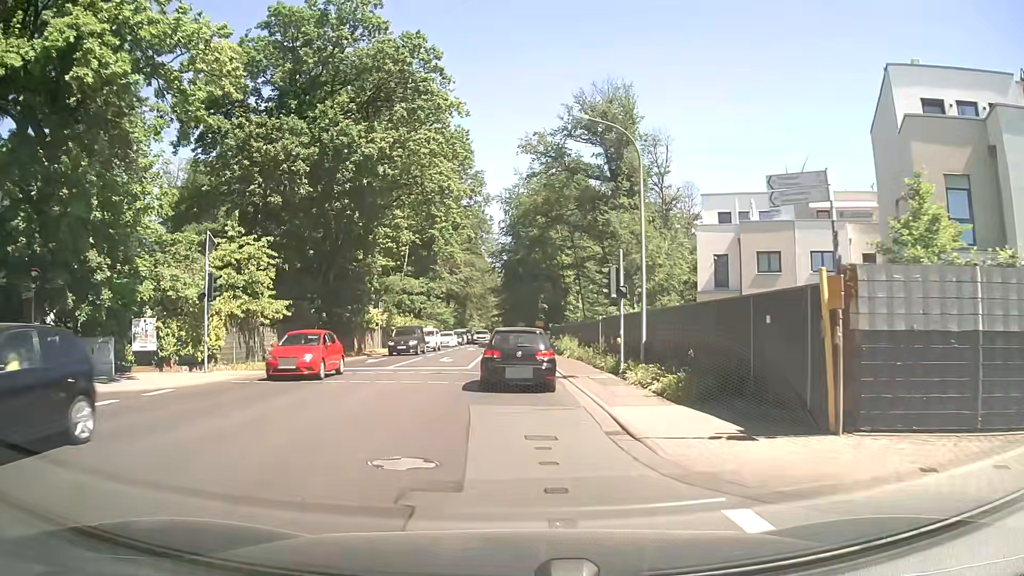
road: secondary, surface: asphalt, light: Day
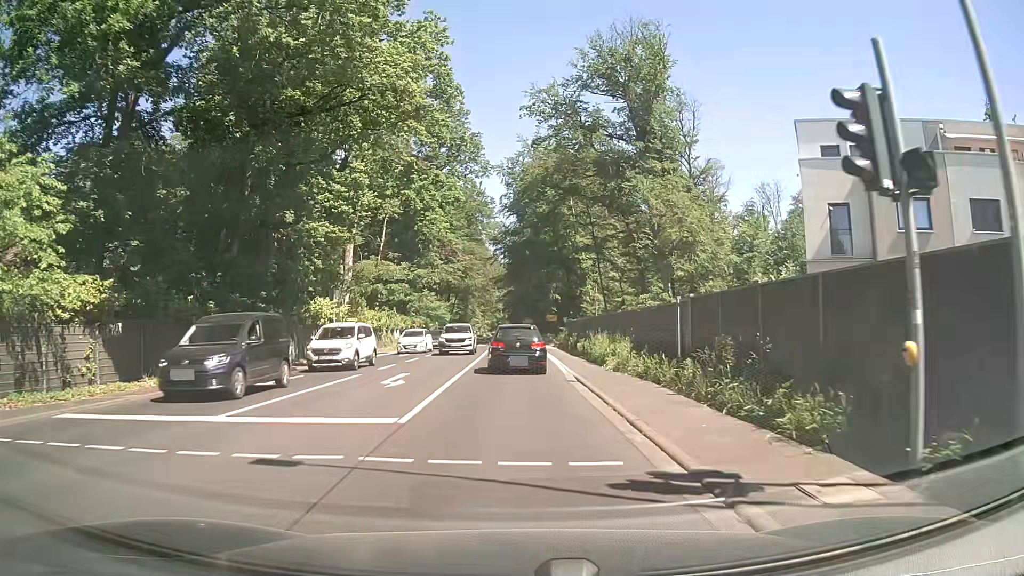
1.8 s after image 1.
(0.0, +15.6) m; 0°
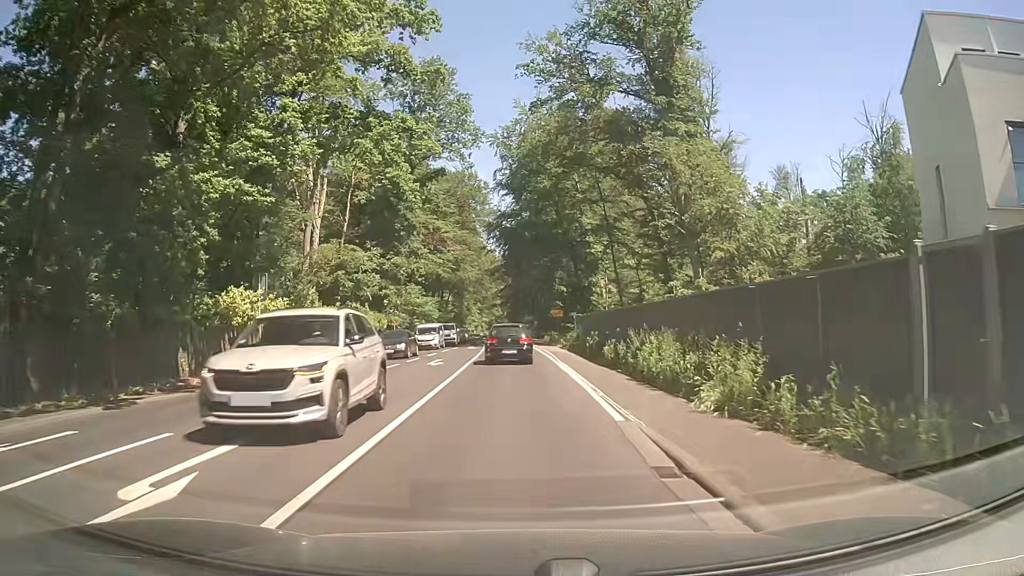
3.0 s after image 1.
(+0.1, +11.9) m; +1°
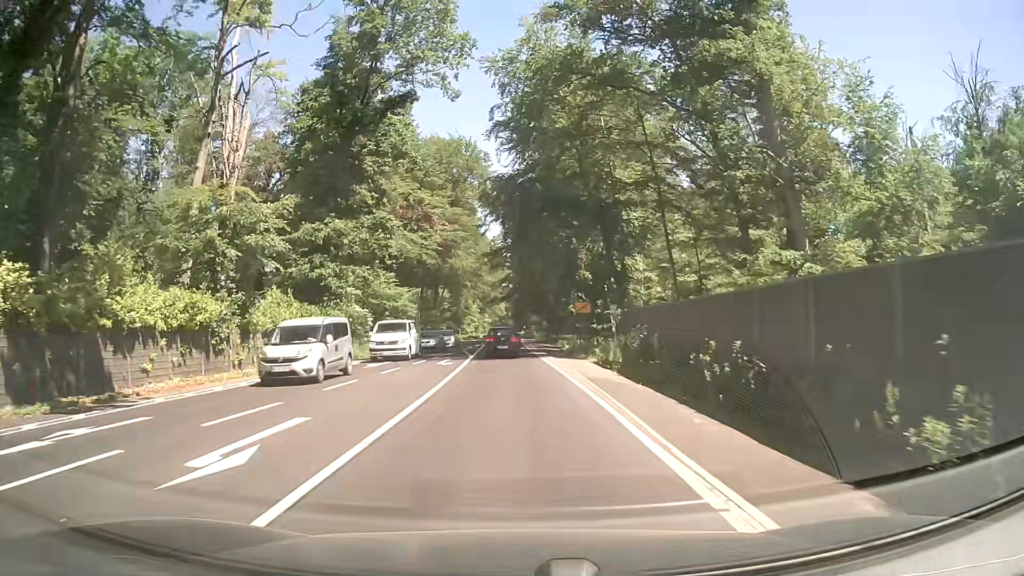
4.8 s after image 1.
(-0.3, +20.0) m; -1°
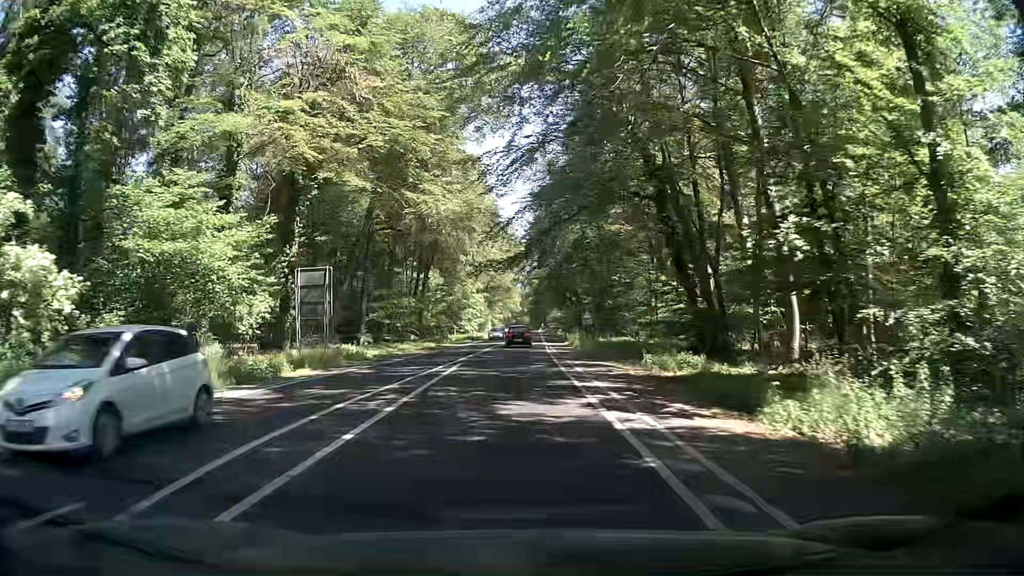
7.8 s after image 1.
(-0.2, +38.6) m; -2°
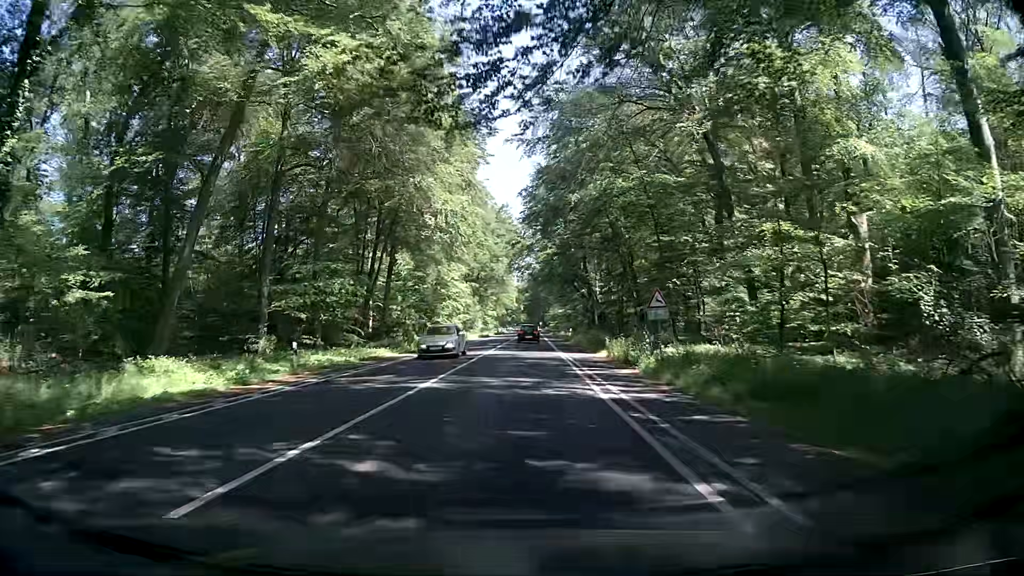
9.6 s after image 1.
(+0.3, +25.4) m; +2°
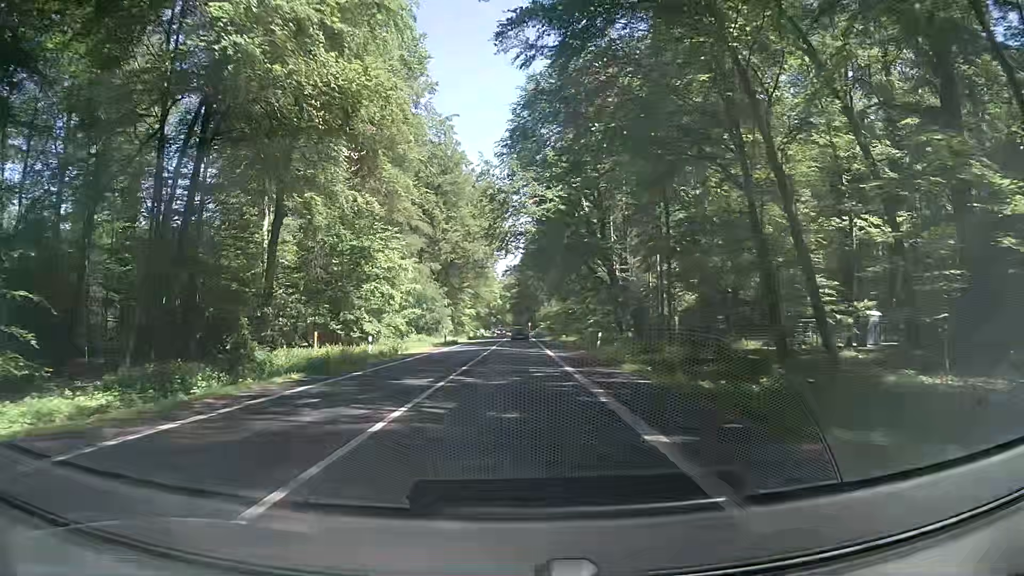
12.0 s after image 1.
(0.0, +34.7) m; 0°
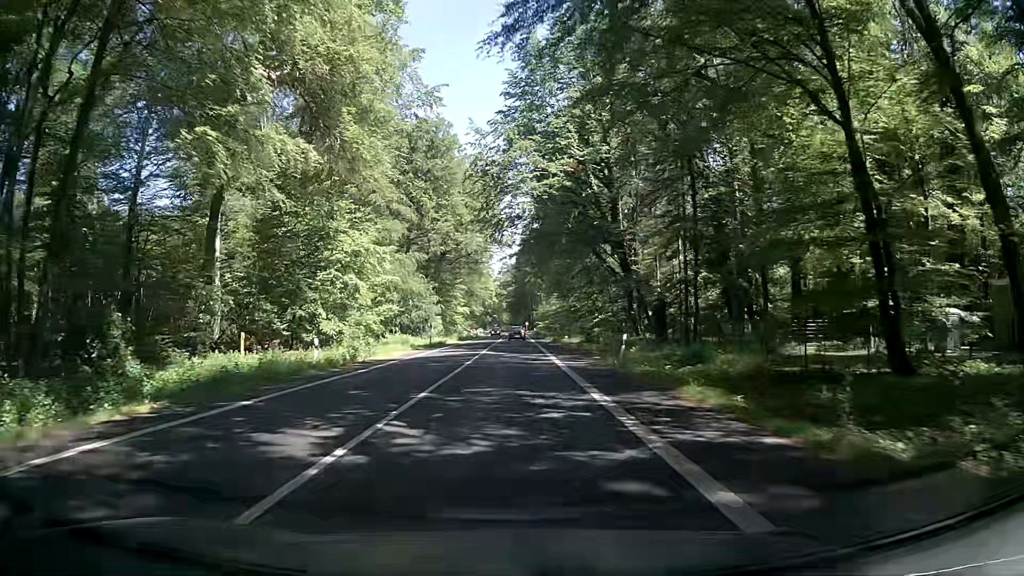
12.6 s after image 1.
(+0.1, +9.3) m; +1°
(0, +10) (0, +20) (0, +30) (0, +40) (0, +50) (+1, +60) (+1, +70) (+1, +80) (+1, +90) (+1, +100) m
